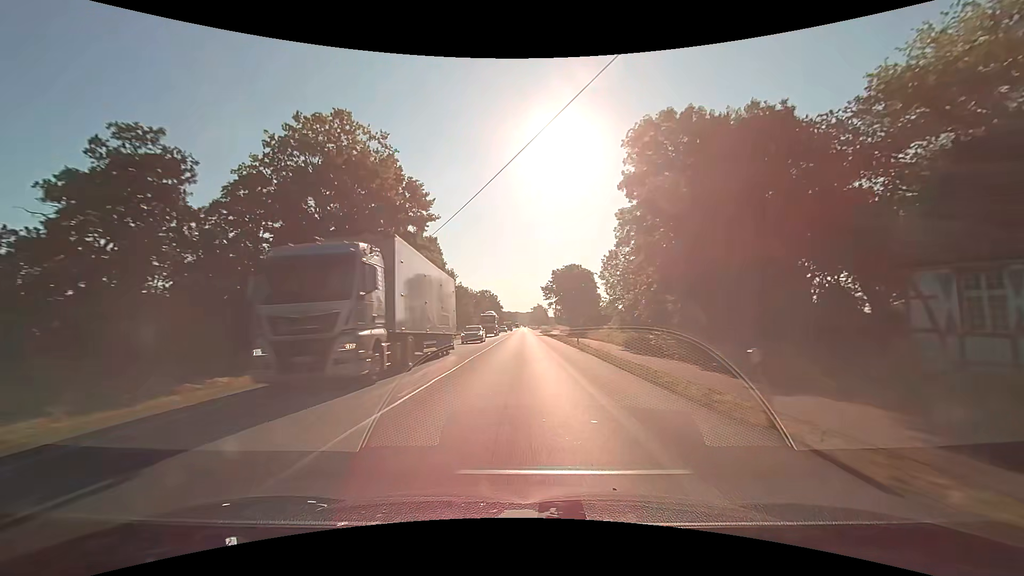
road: primary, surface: asphalt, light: Day
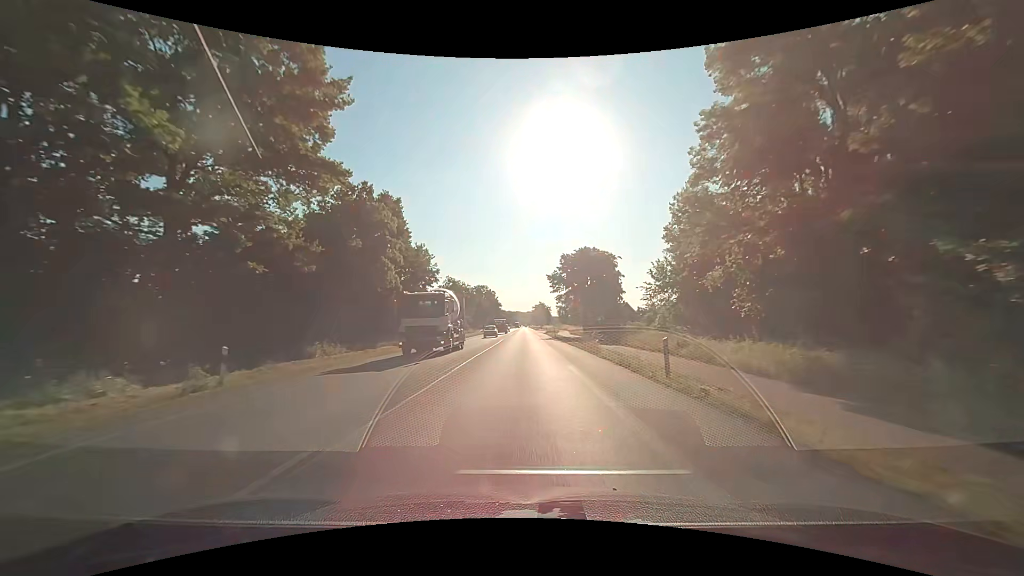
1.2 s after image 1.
(0.0, +21.5) m; 0°
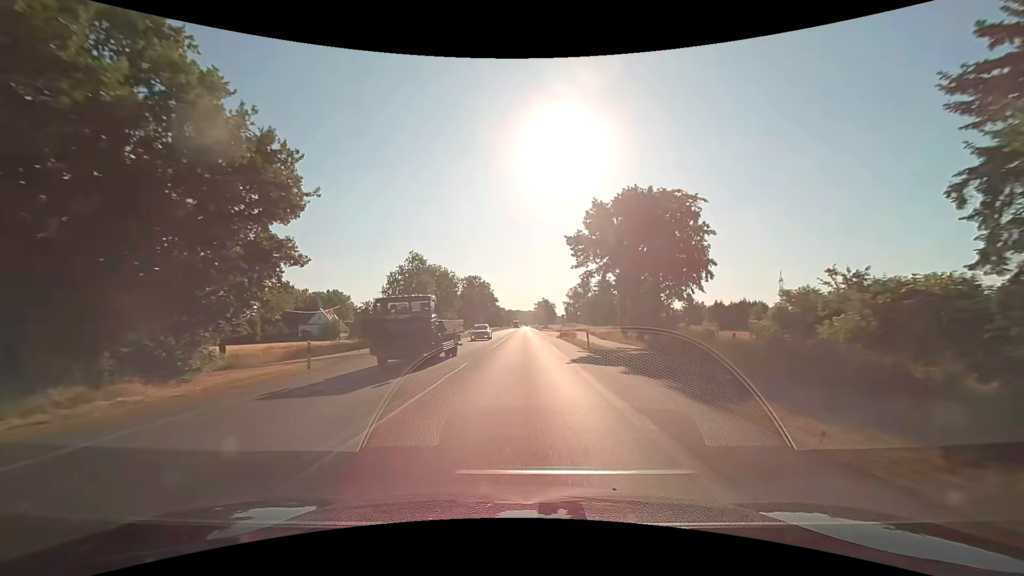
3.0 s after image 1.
(0.0, +32.3) m; 0°
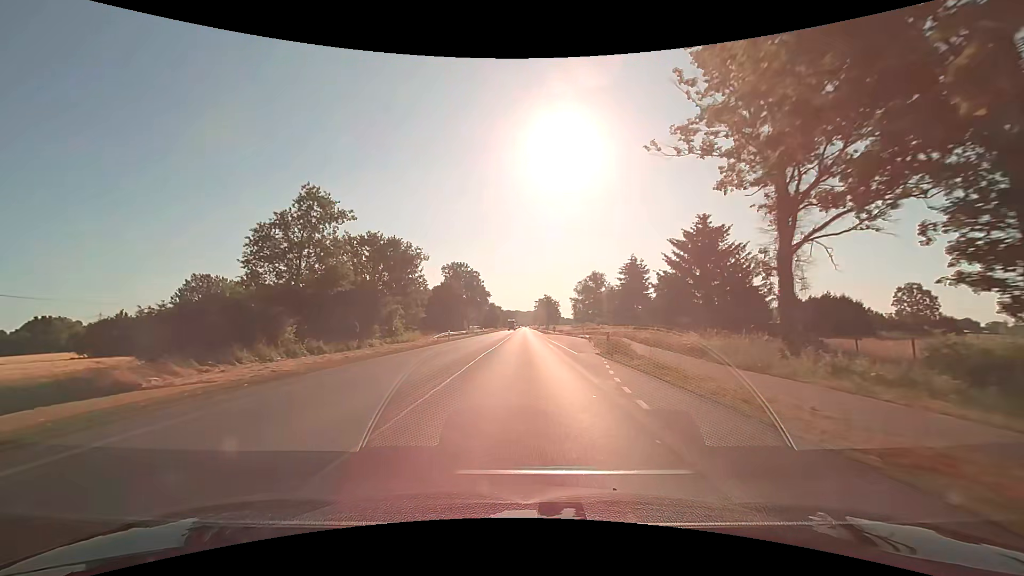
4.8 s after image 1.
(+0.2, +32.2) m; +1°
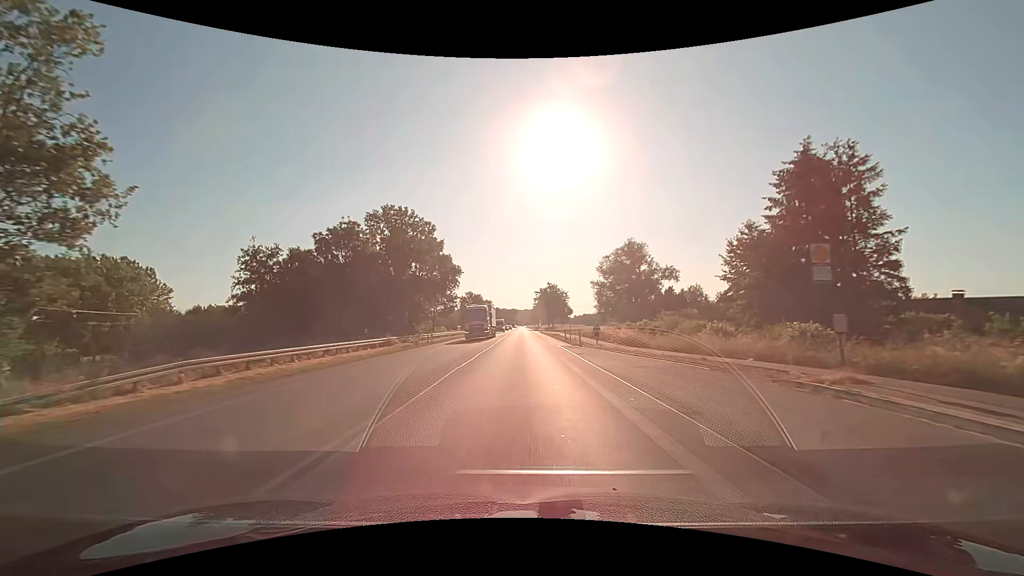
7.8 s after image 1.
(+0.1, +53.7) m; 0°
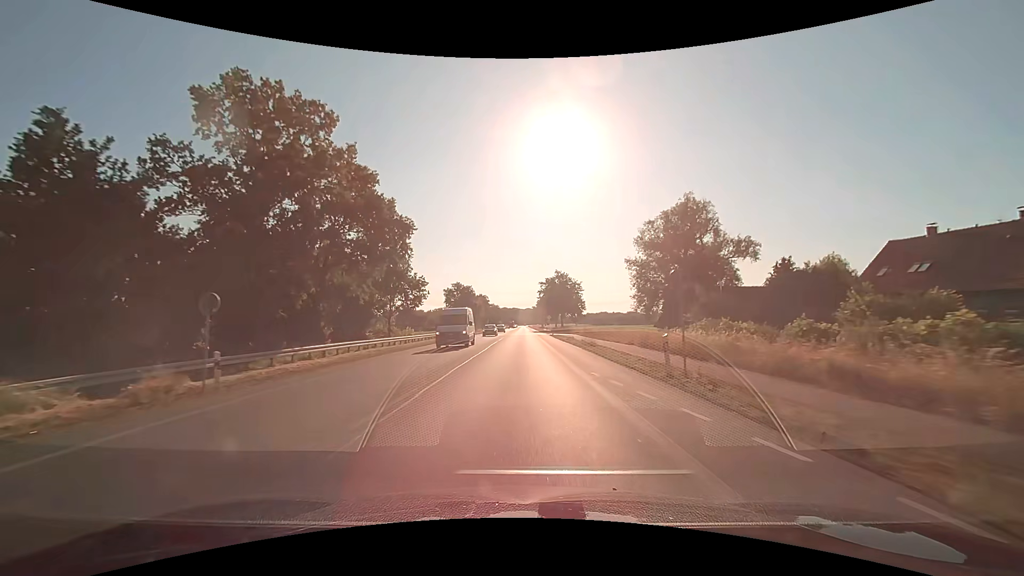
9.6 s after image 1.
(0.0, +32.3) m; 0°
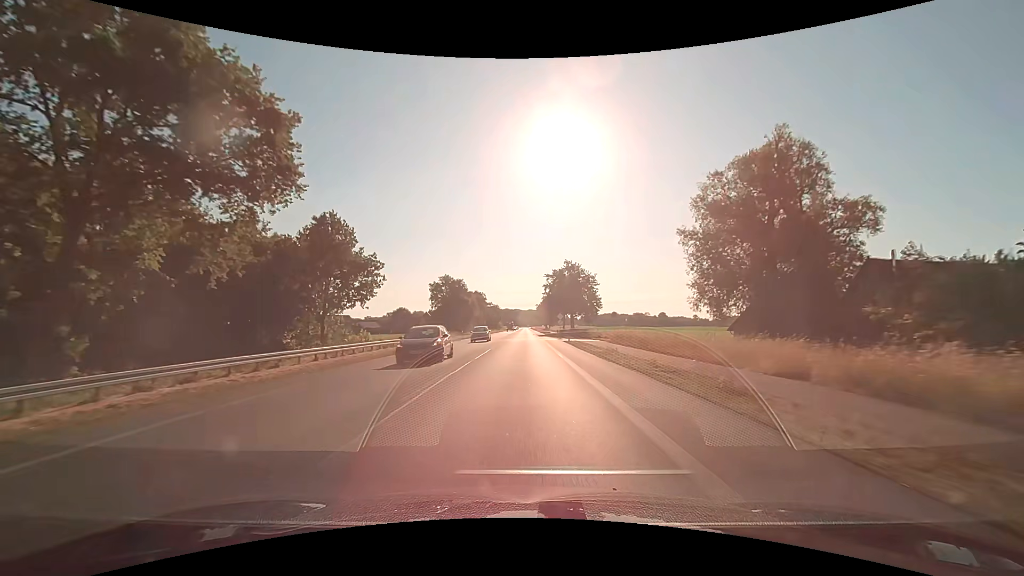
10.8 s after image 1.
(0.0, +21.5) m; 0°
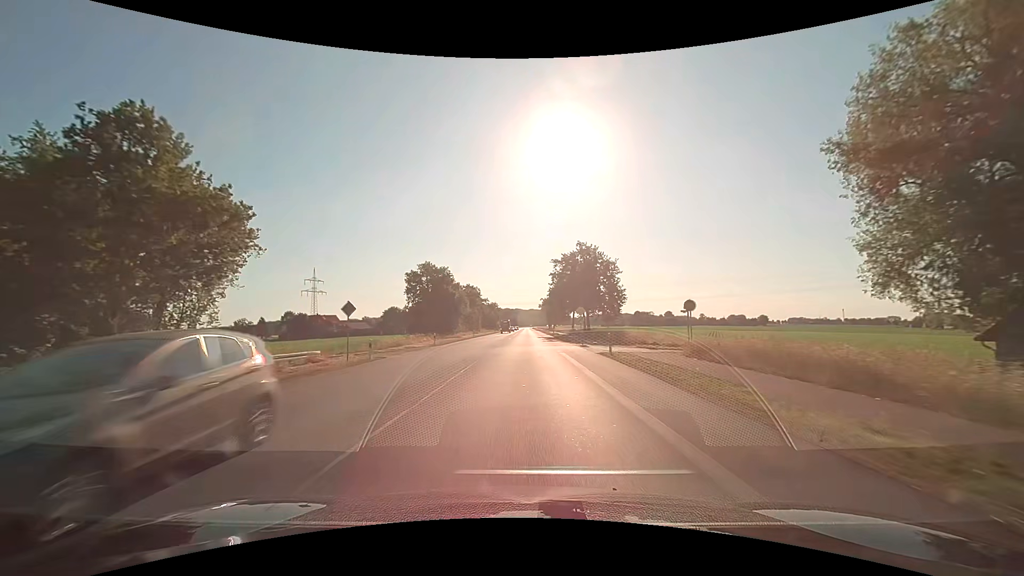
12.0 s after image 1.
(0.0, +21.6) m; 0°
(0, +10) (0, +20) (0, +30) (0, +40) (0, +50) (0, +60) (0, +70) (0, +80) (0, +90) (0, +100) m
